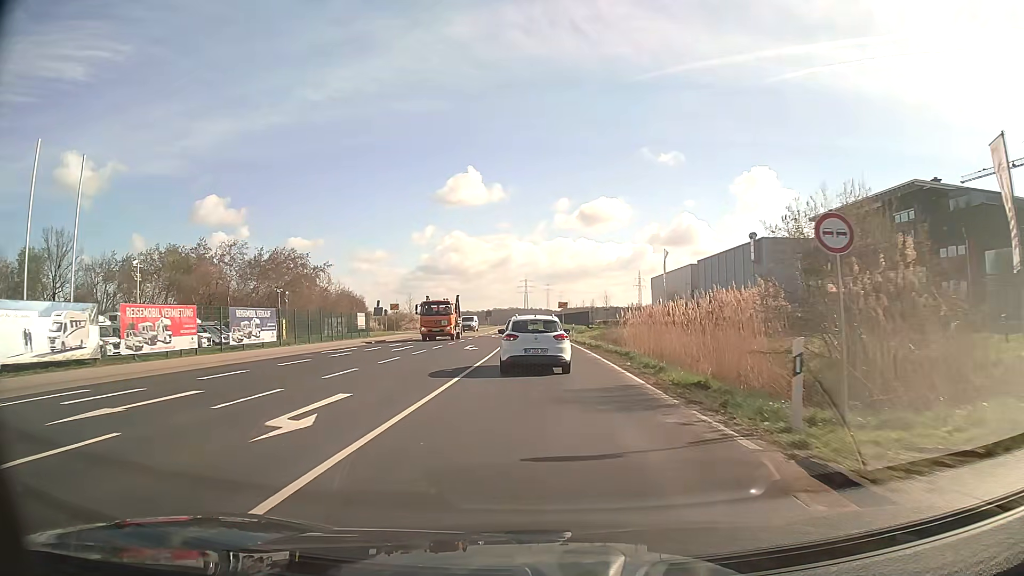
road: secondary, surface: asphalt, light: Day
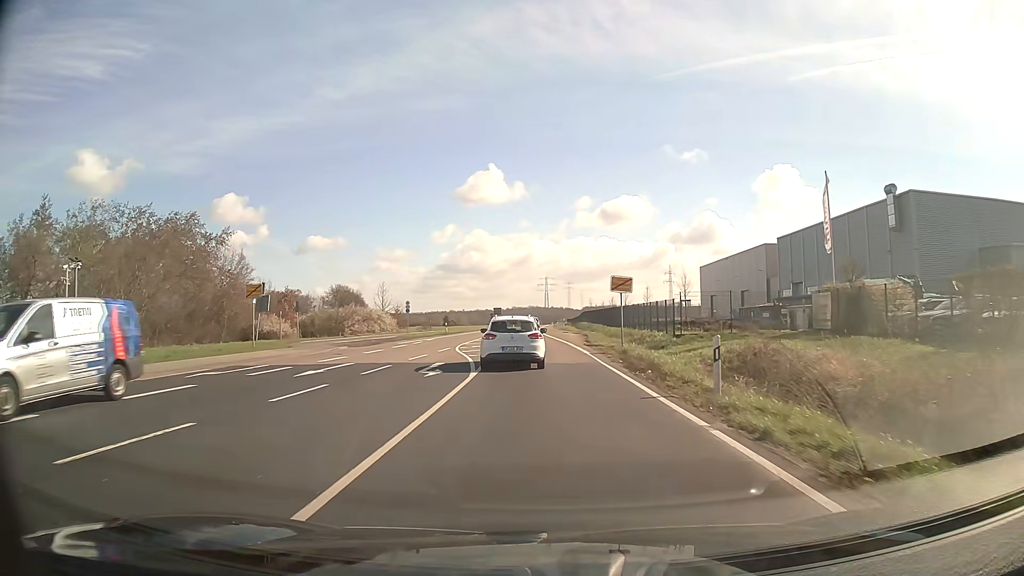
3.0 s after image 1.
(-0.5, +39.0) m; -2°
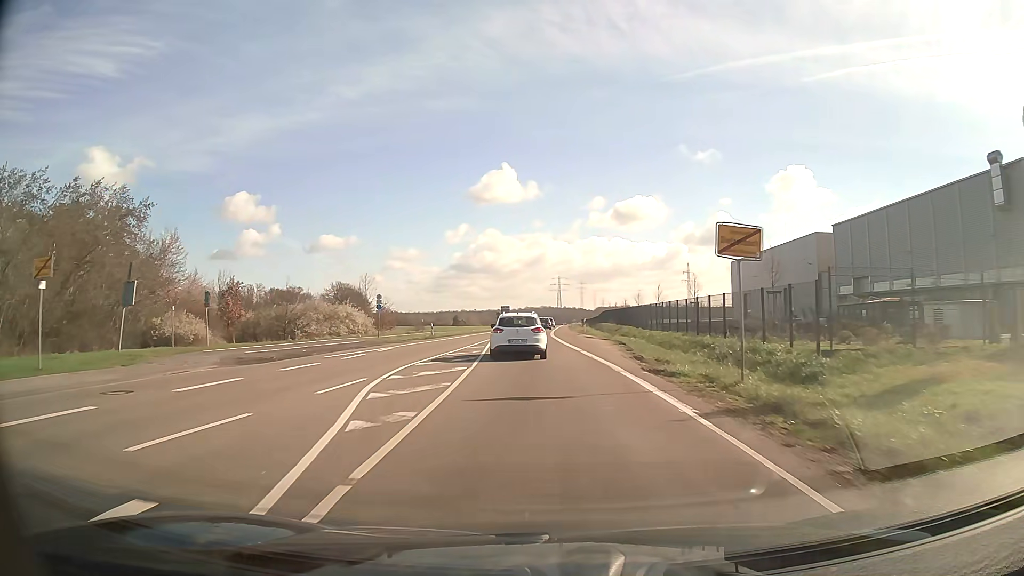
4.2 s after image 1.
(-0.1, +16.7) m; -1°
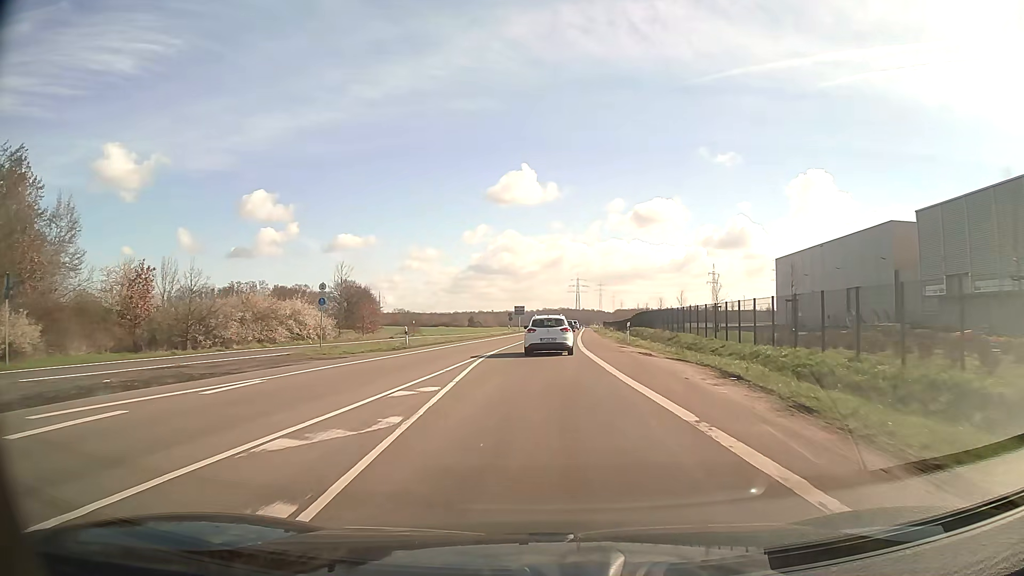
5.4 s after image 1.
(-0.2, +17.5) m; -1°
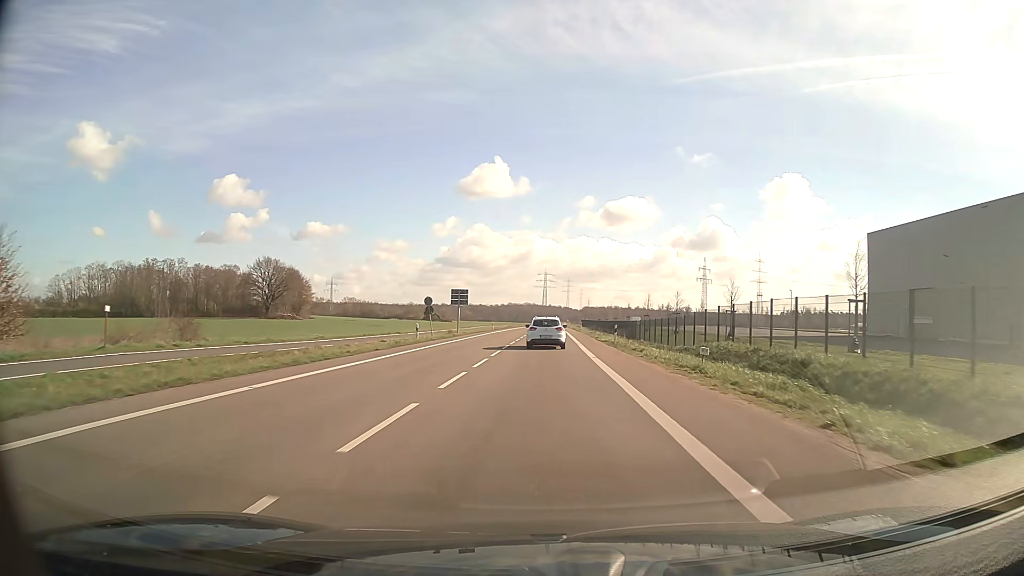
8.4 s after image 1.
(+0.9, +48.4) m; +3°
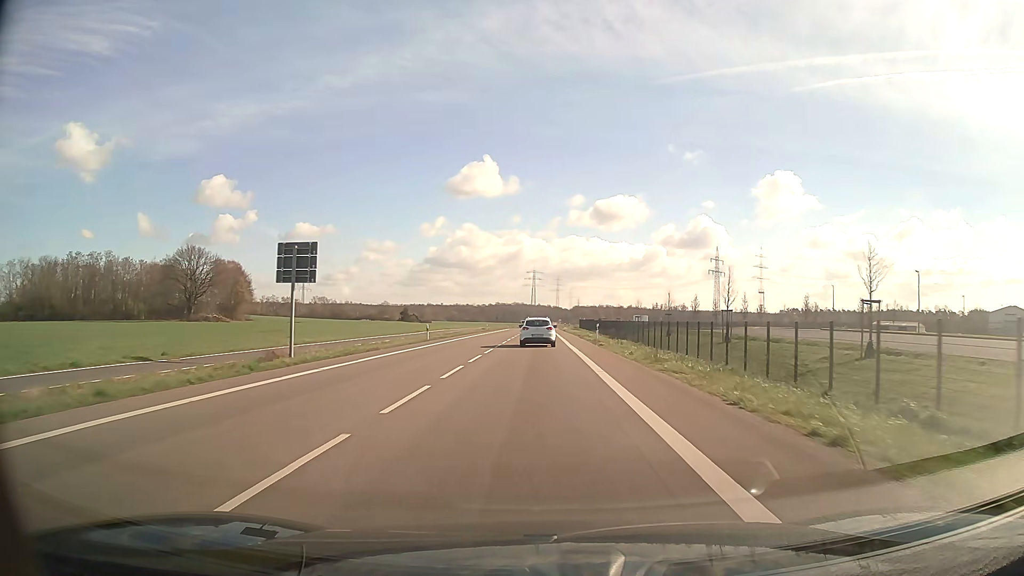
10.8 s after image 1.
(+0.7, +43.6) m; +1°
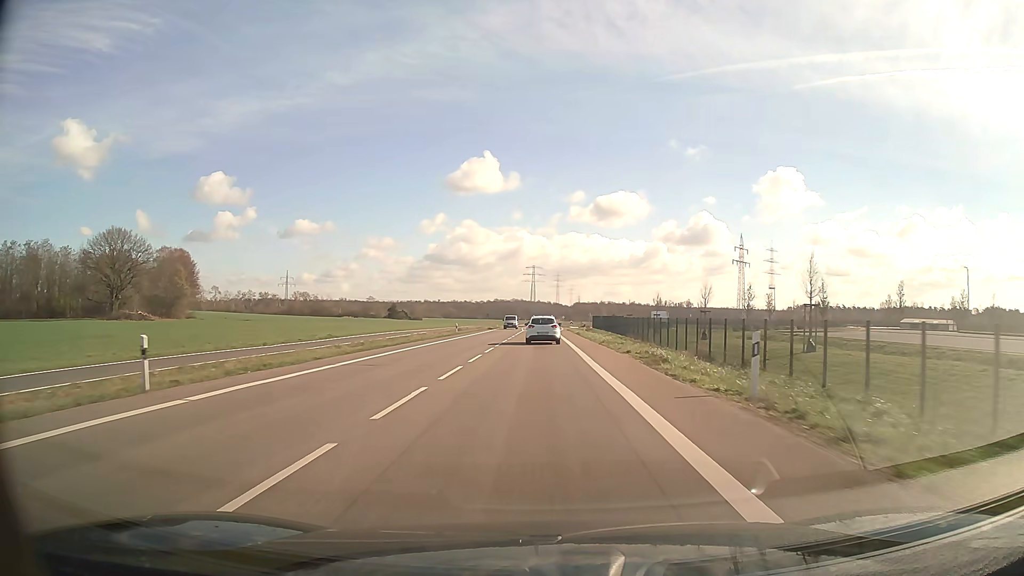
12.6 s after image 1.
(-0.1, +35.1) m; 0°
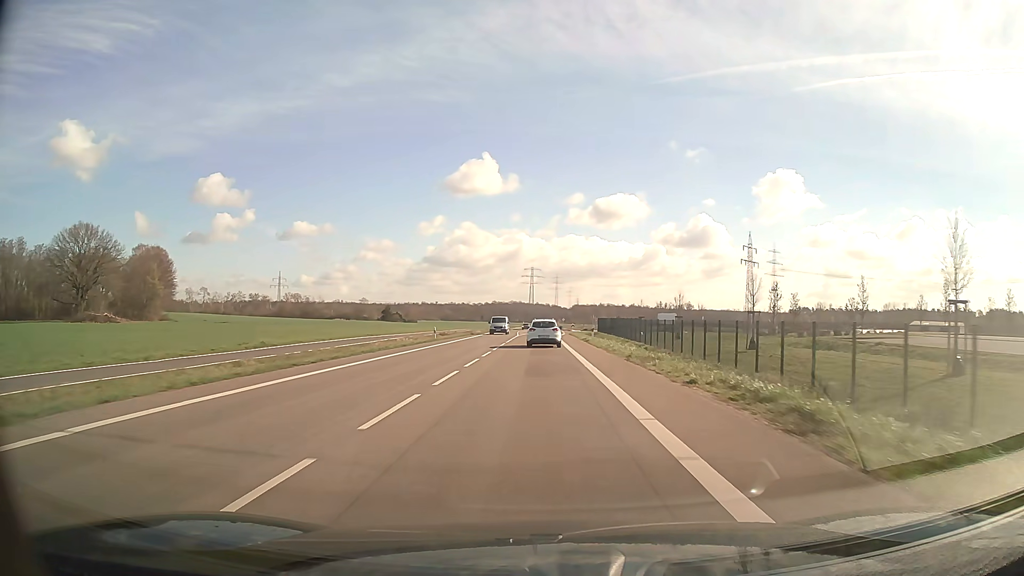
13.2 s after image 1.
(0.0, +12.0) m; 0°
(0, +10) (0, +20) (0, +30) (0, +40) (0, +50) (0, +60) (0, +70) (0, +80) (+1, +90) (+1, +100) m
